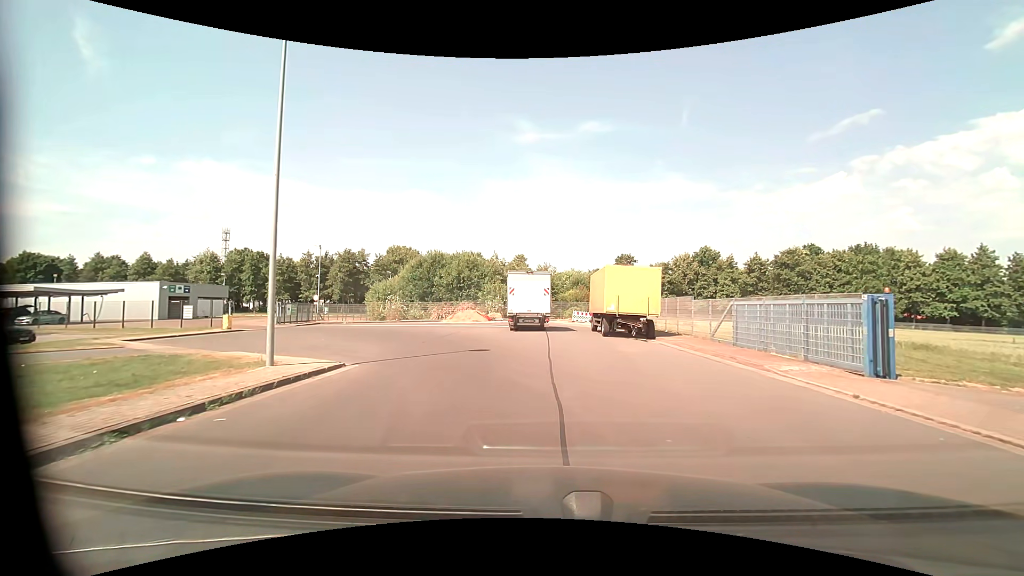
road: unclassified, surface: asphalt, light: Day
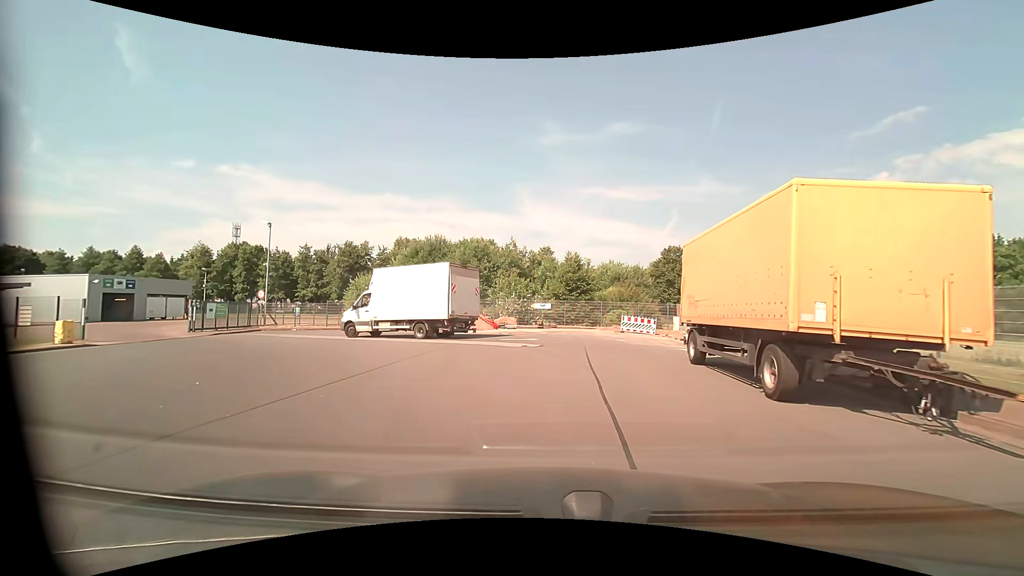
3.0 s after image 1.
(-0.3, +15.6) m; -4°
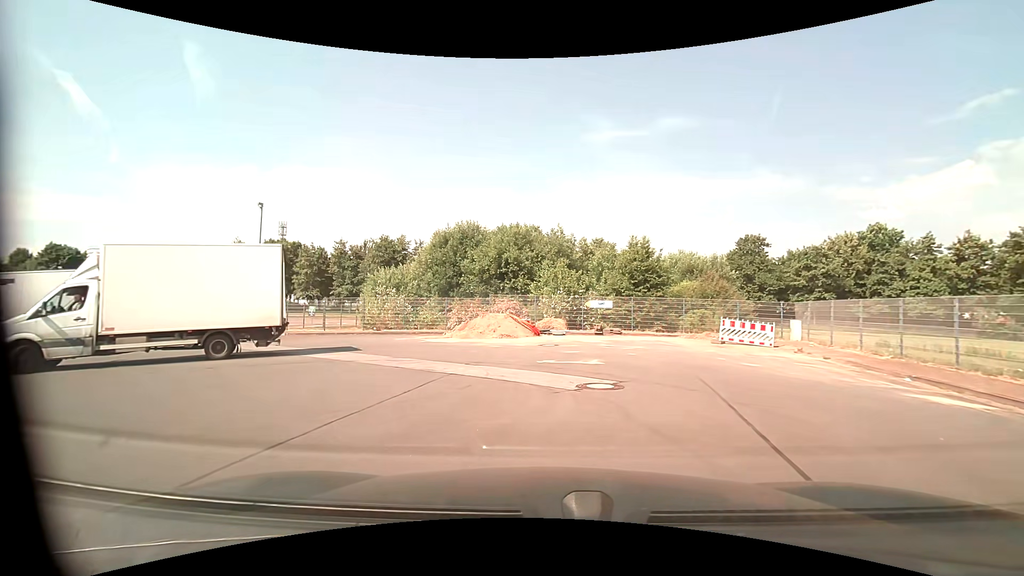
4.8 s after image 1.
(-0.2, +8.9) m; -5°
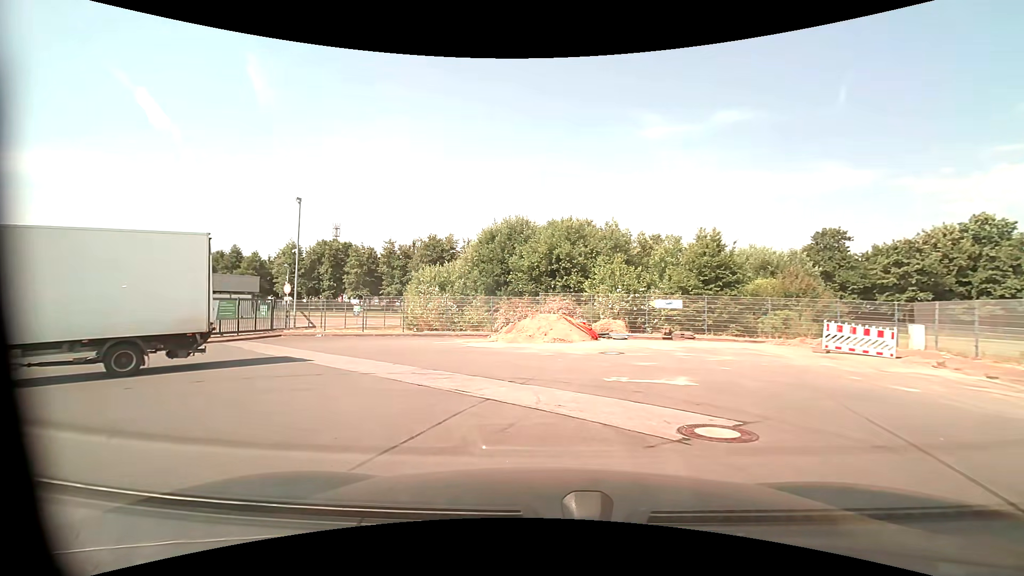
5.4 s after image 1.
(-0.1, +2.8) m; -4°
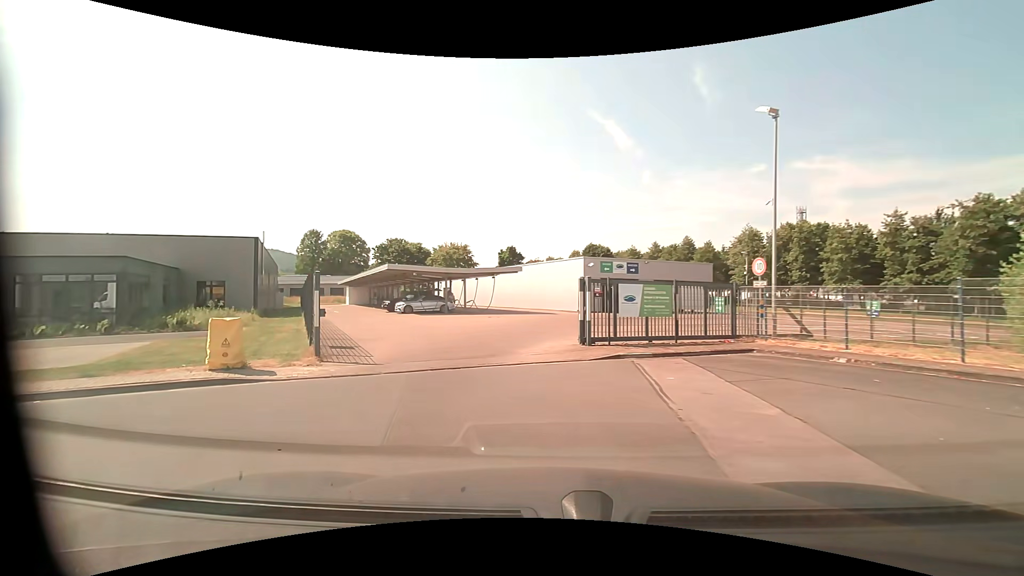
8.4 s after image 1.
(-6.1, +12.7) m; -51°
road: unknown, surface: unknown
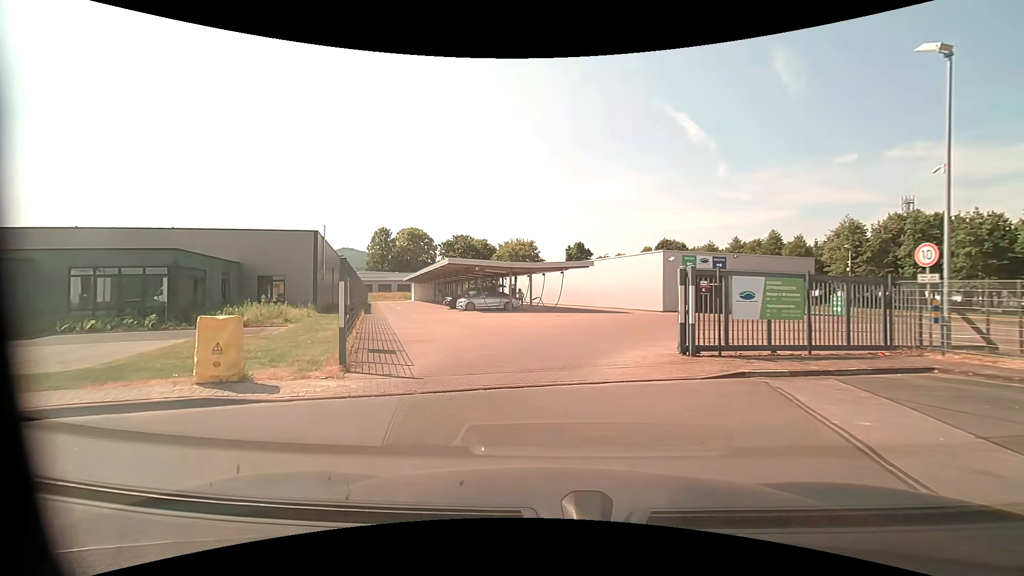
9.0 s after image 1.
(-0.2, +3.1) m; -7°
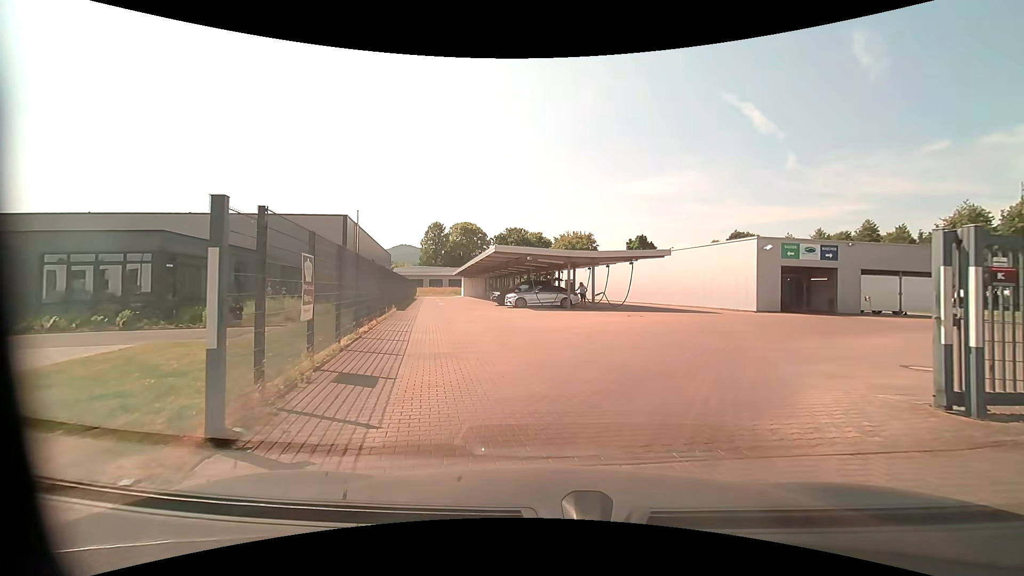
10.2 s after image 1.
(-0.4, +5.3) m; -6°
